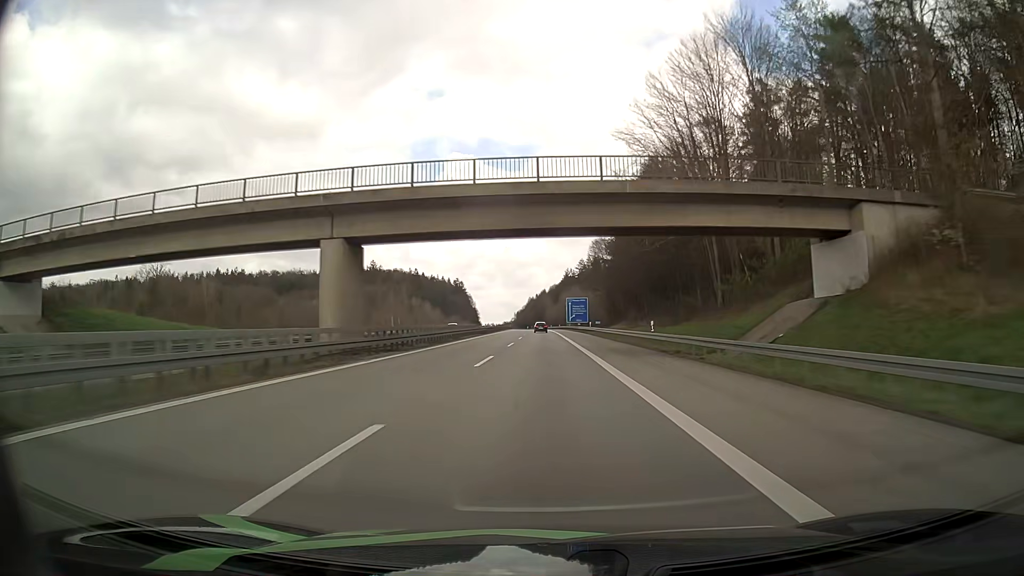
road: motorway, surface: asphalt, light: Day
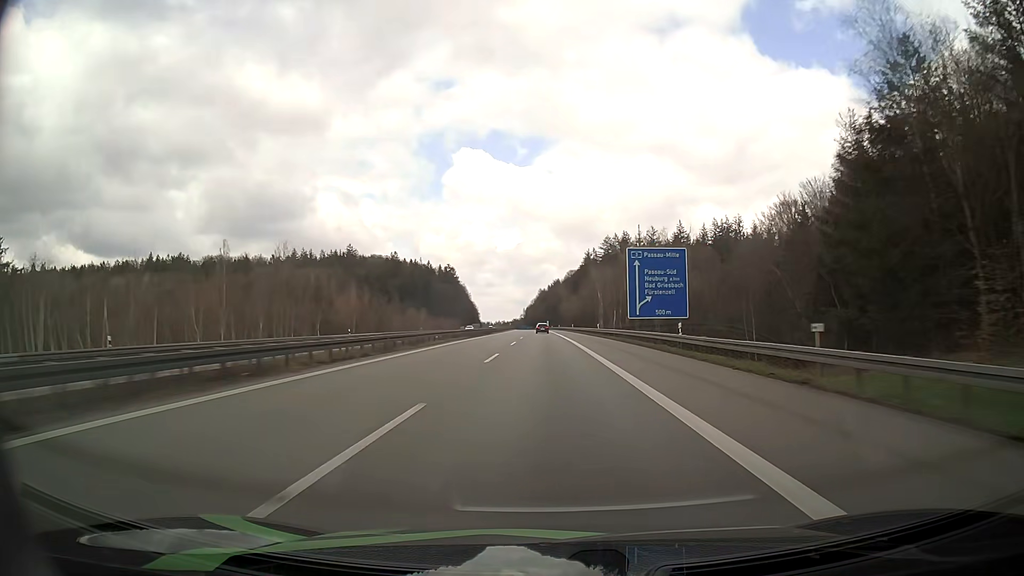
(-1.1, +105.8) m; -1°
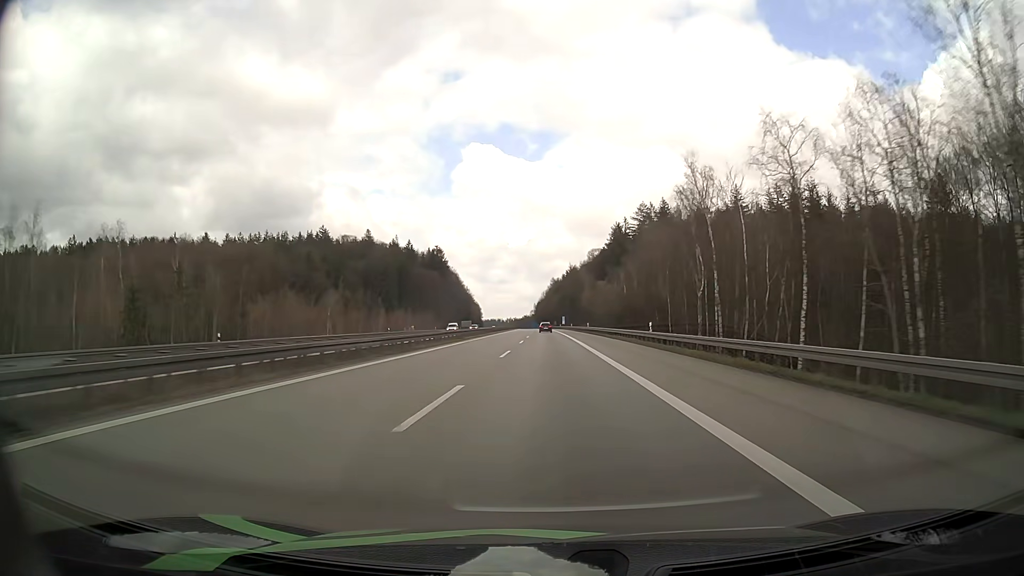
(-0.8, +86.1) m; -1°
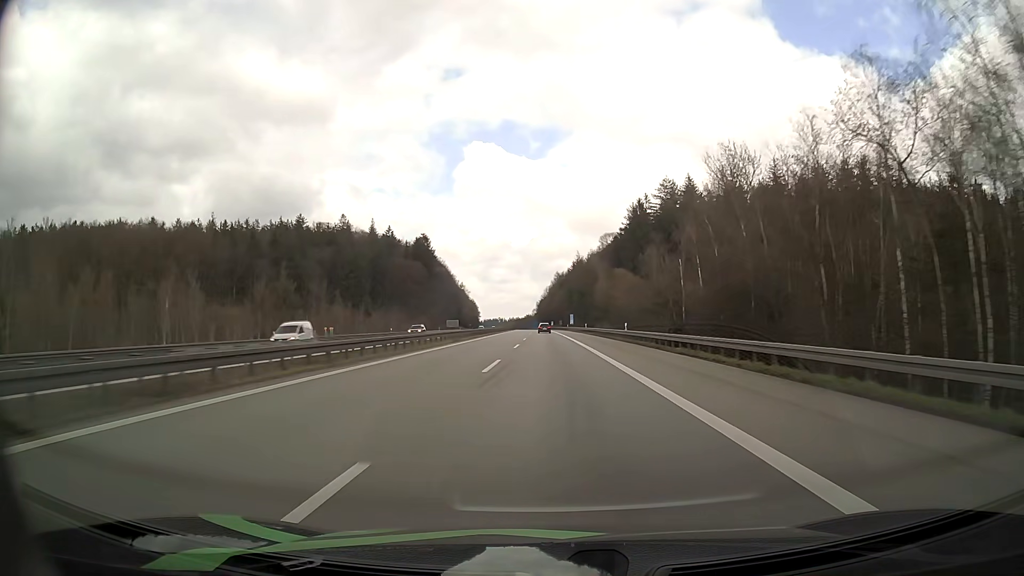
(-0.1, +43.8) m; 0°
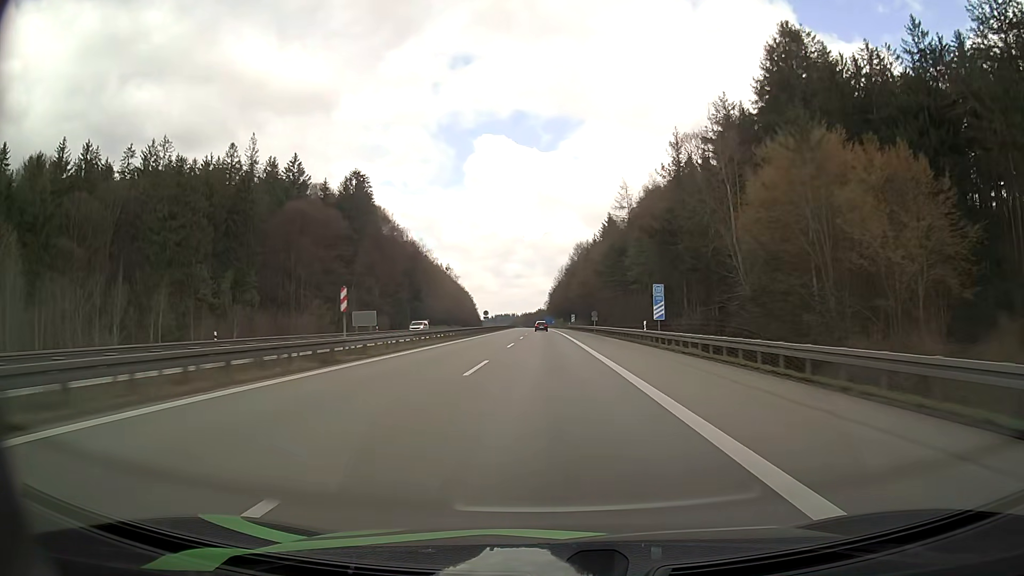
(-0.9, +109.1) m; -1°
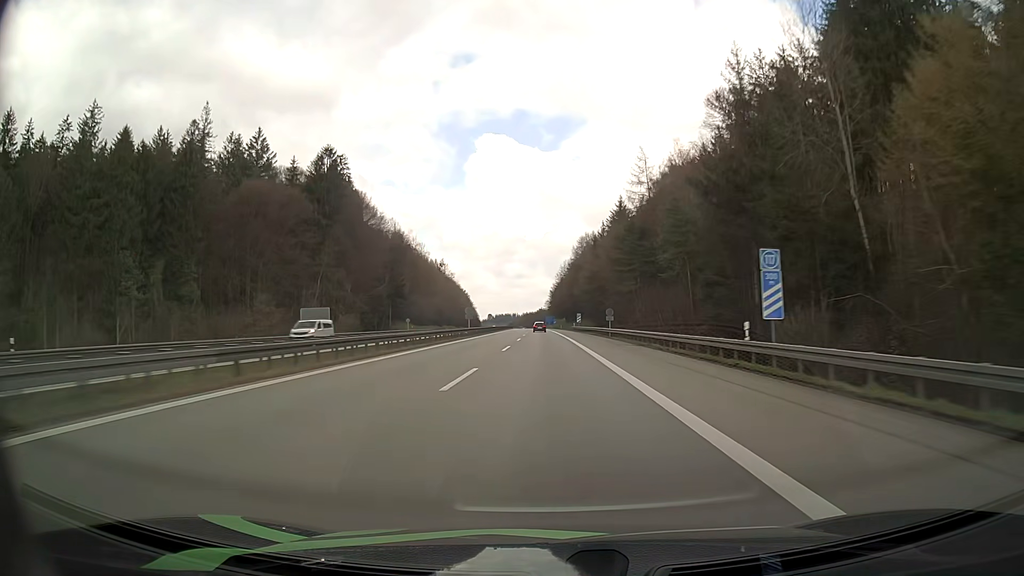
(0.0, +21.5) m; 0°
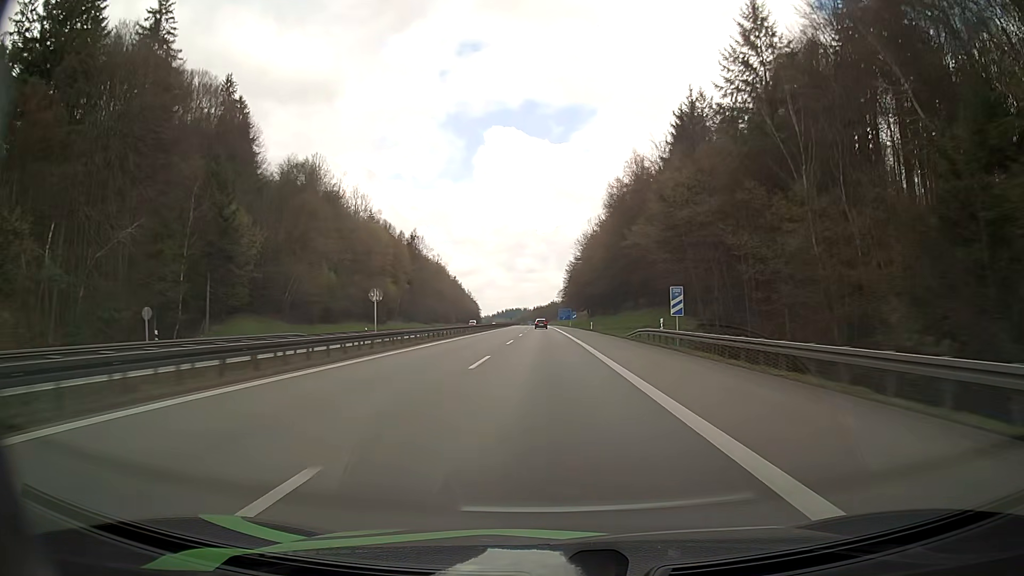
(-0.6, +84.8) m; -1°
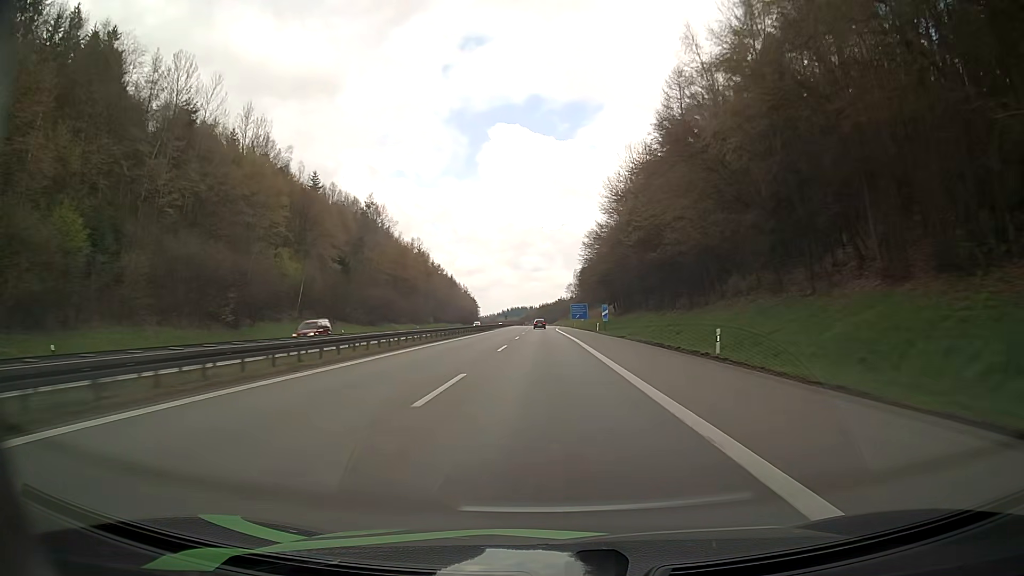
(-0.3, +60.9) m; -1°
(0, +10) (0, +20) (0, +30) (0, +40) (0, +50) (0, +60) (0, +70) (0, +80) (0, +90) (0, +100) m
